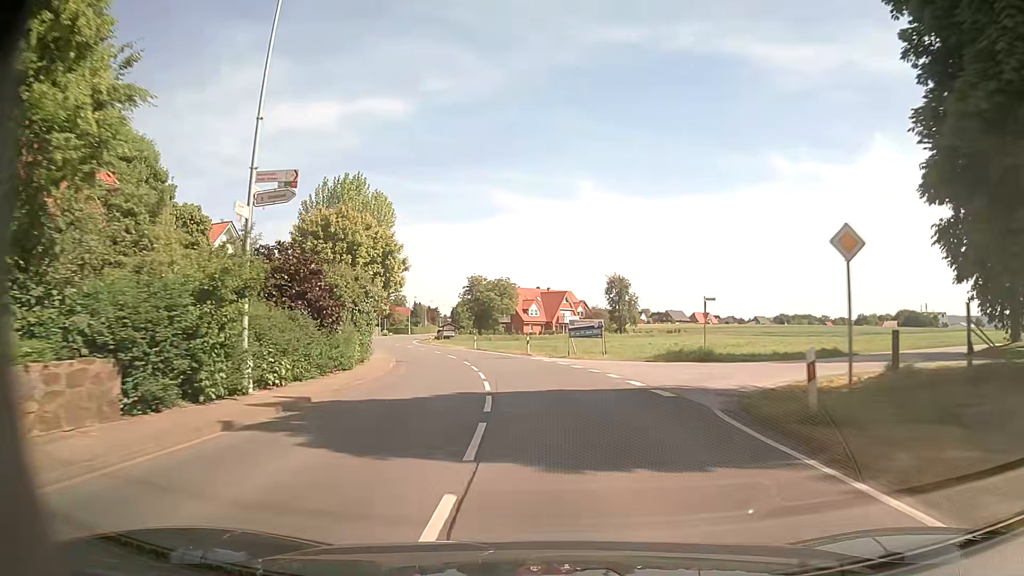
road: secondary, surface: asphalt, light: Day
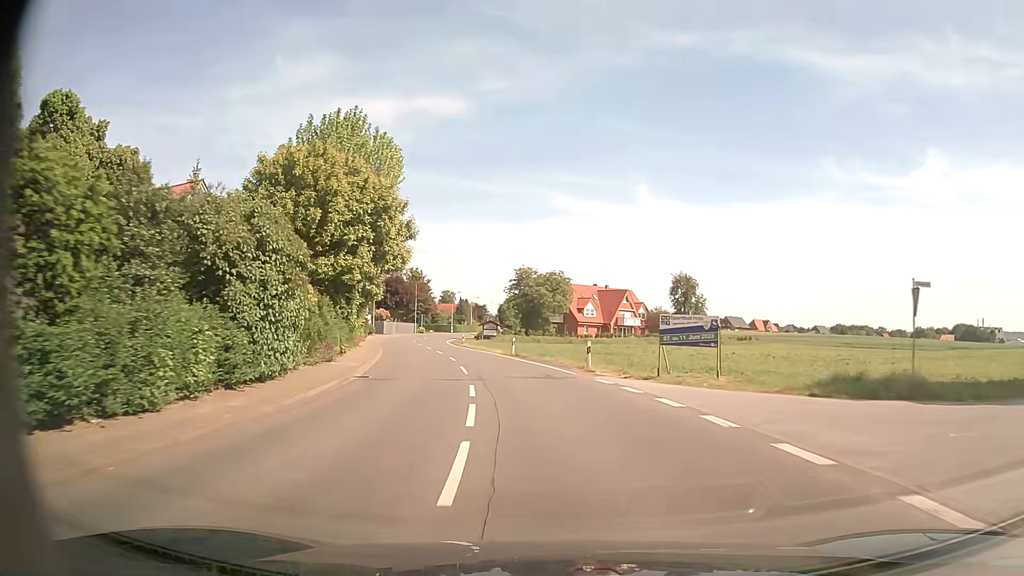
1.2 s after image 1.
(-0.6, +15.5) m; -4°
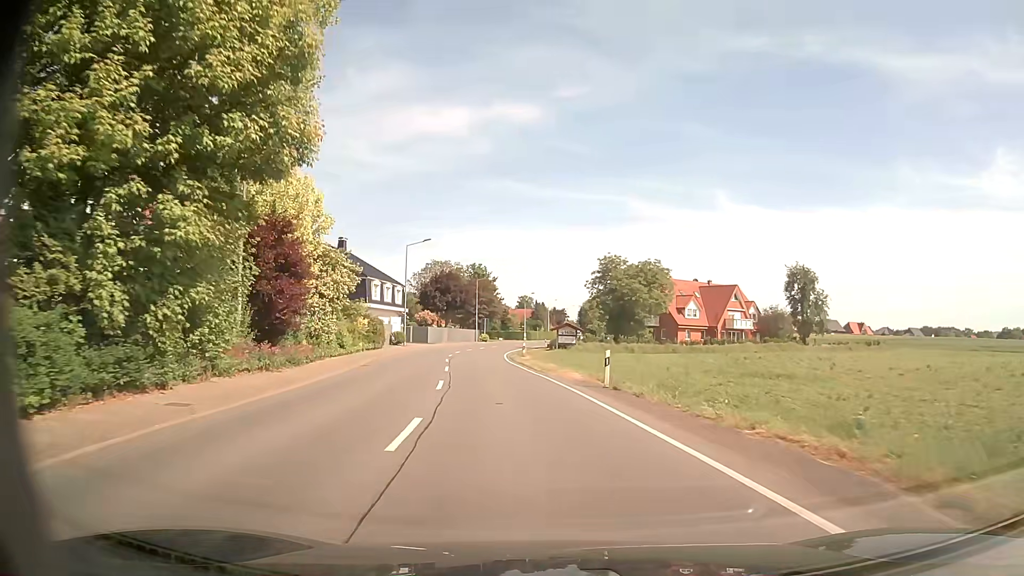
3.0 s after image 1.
(-1.3, +23.2) m; -7°
(0, +10) (-1, +20) (-3, +30) (-4, +40) (-5, +50) (-6, +60) (-6, +70) (-6, +80) (-5, +90) (-4, +100) m
